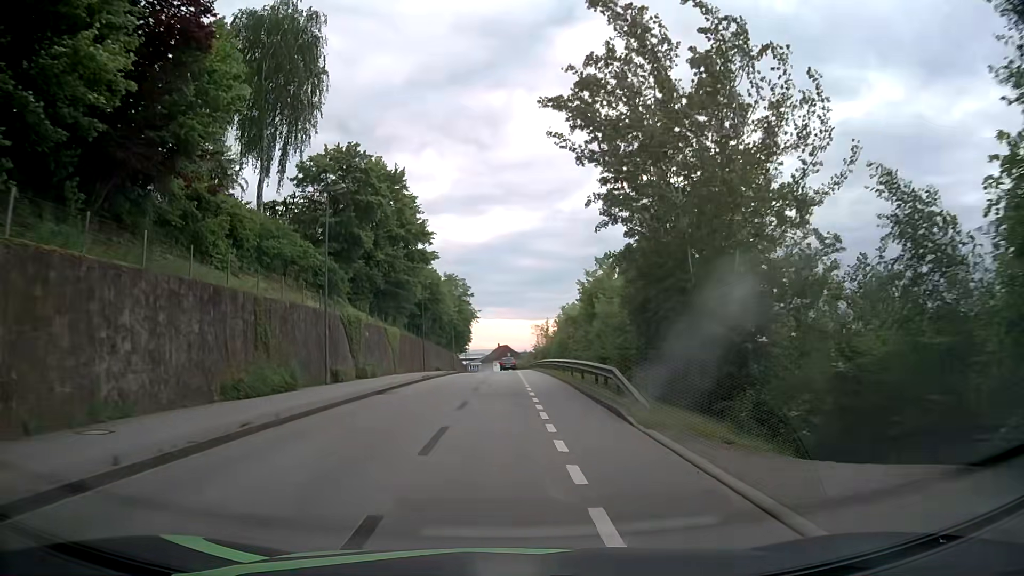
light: Day
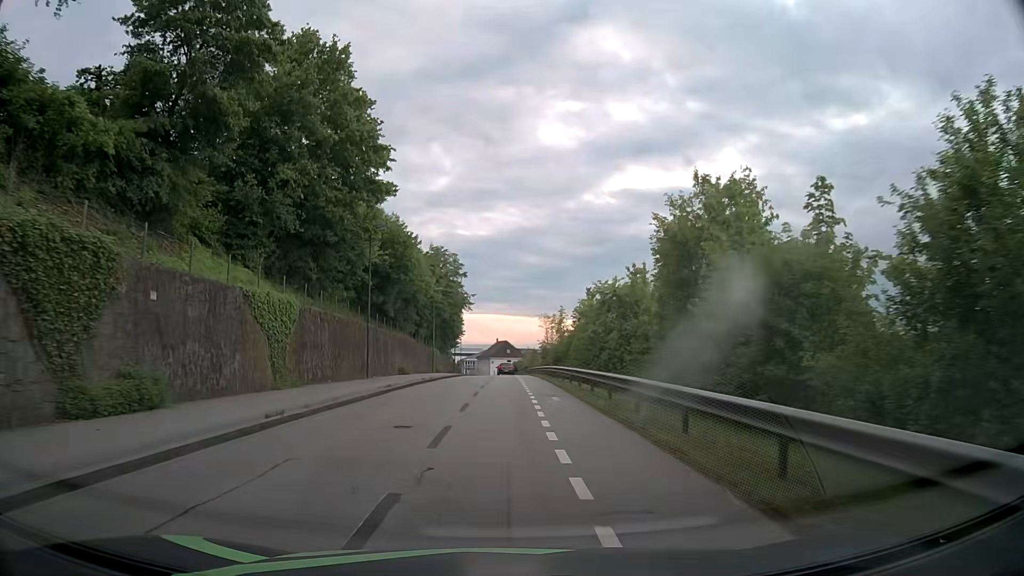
(-0.2, +22.9) m; -1°
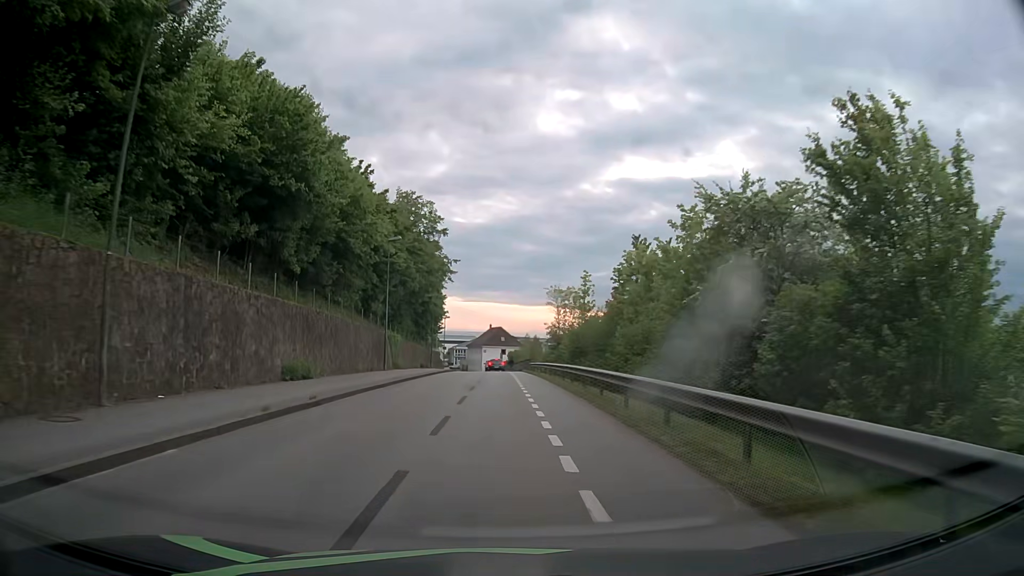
(+0.2, +23.2) m; +1°
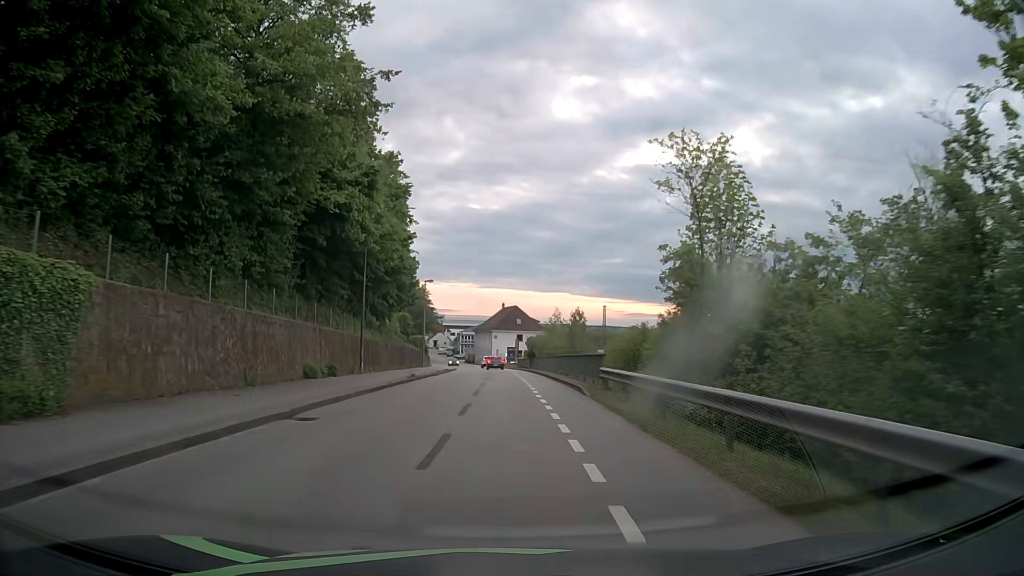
(-0.3, +39.1) m; -2°
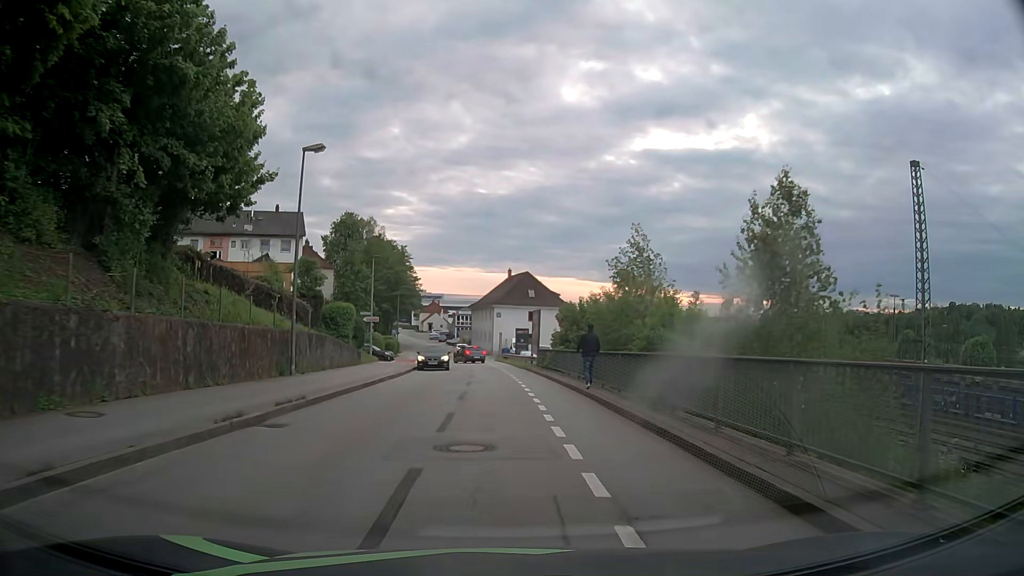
(+0.2, +39.0) m; 0°
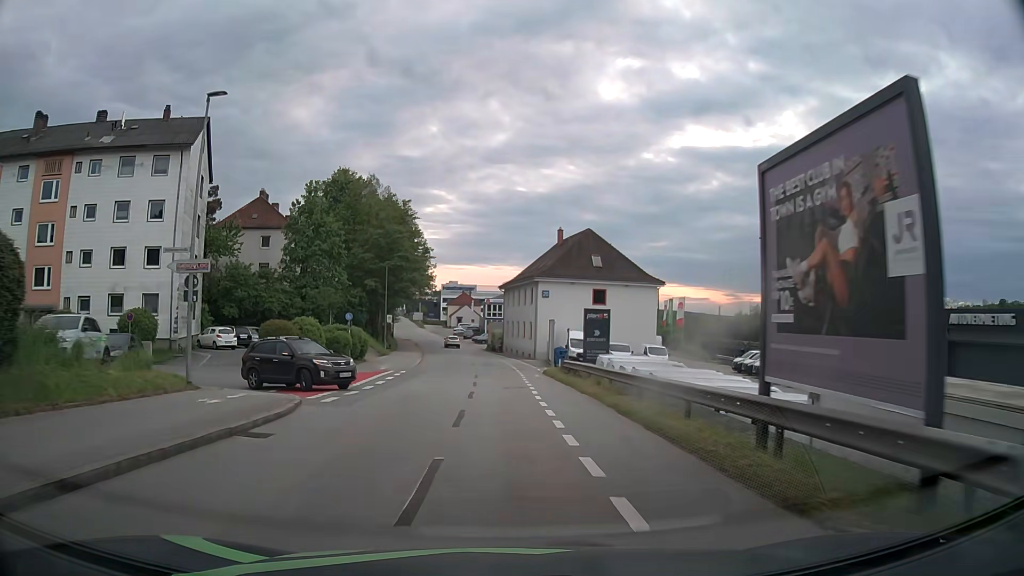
(-1.0, +35.2) m; -4°
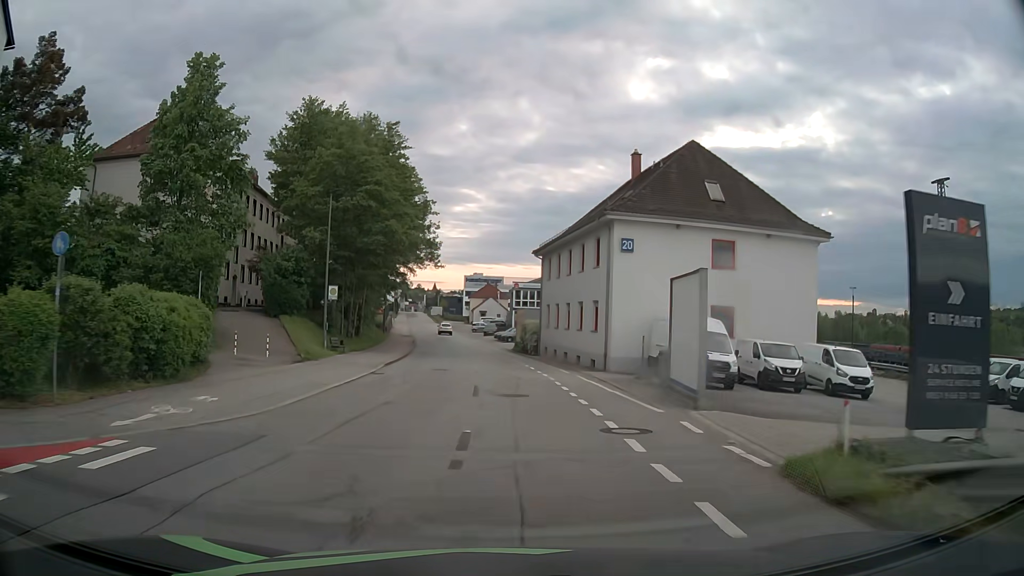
(-0.5, +28.6) m; -2°
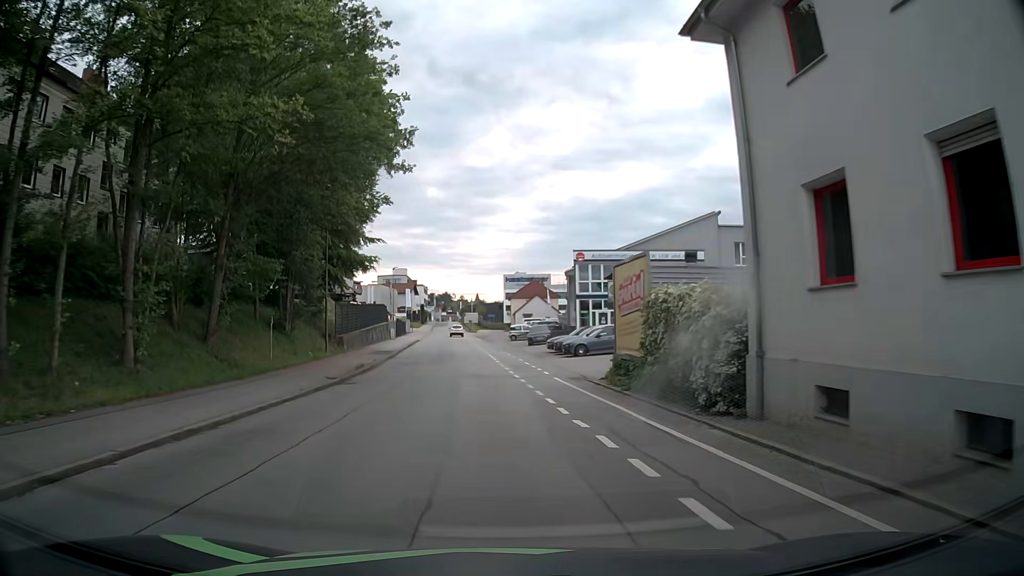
(-1.0, +37.2) m; -4°
(0, +10) (-1, +20) (-2, +30) (-3, +40) (-4, +50) (-4, +60) (-5, +70) (-6, +80) (-7, +90) (-8, +100) m
